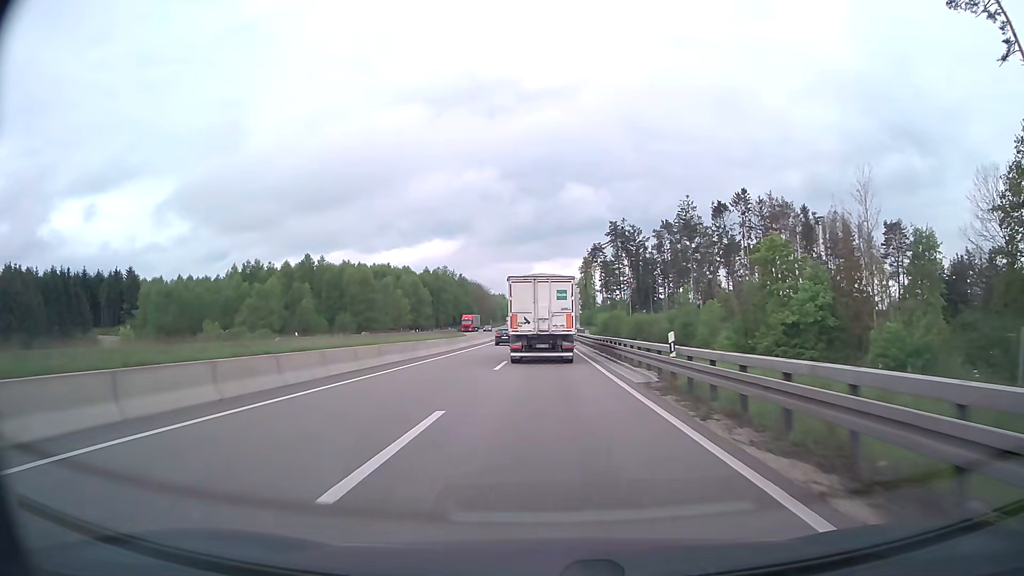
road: trunk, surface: asphalt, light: Day
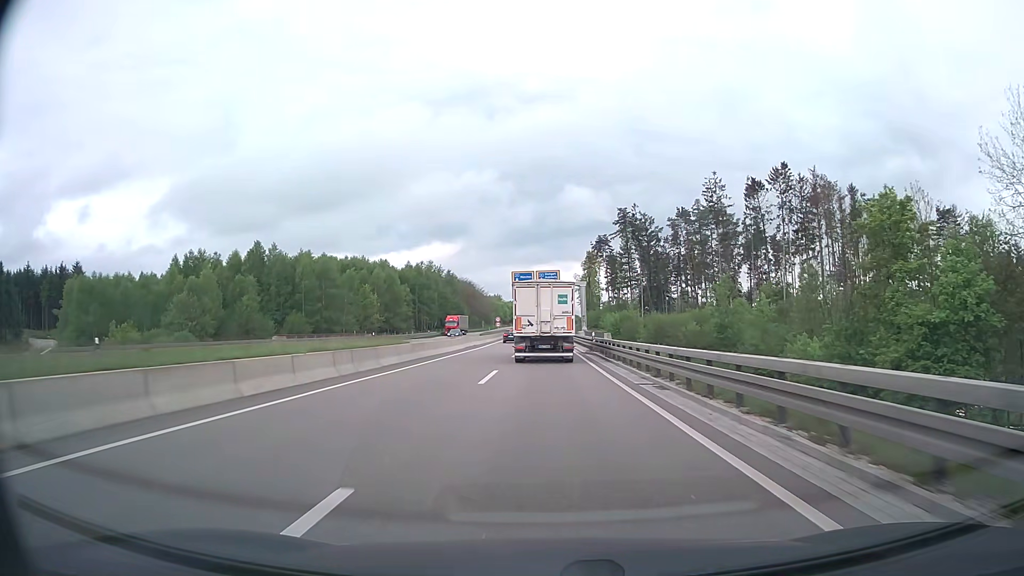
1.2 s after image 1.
(+0.1, +23.6) m; 0°
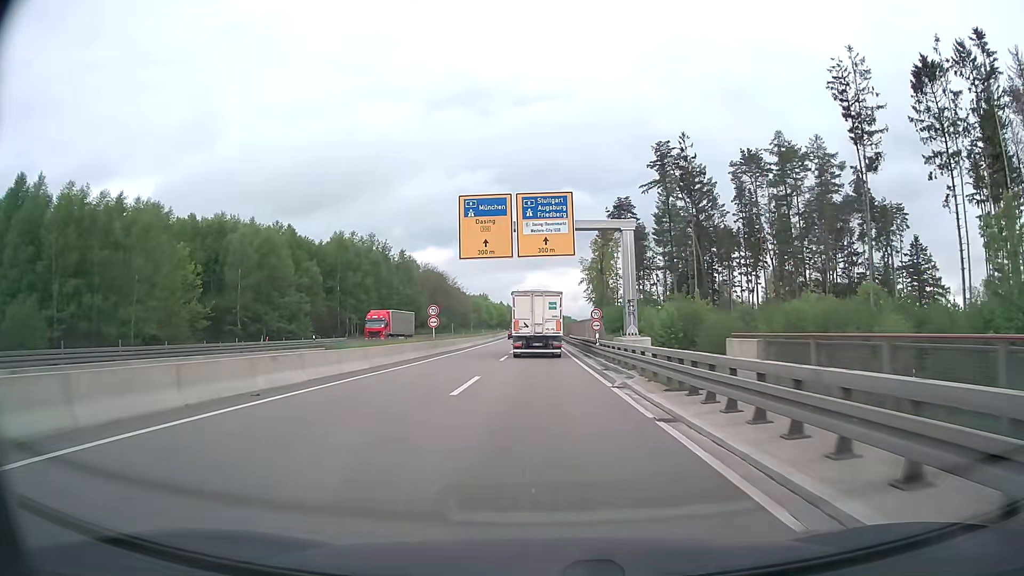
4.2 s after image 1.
(+0.2, +57.4) m; 0°
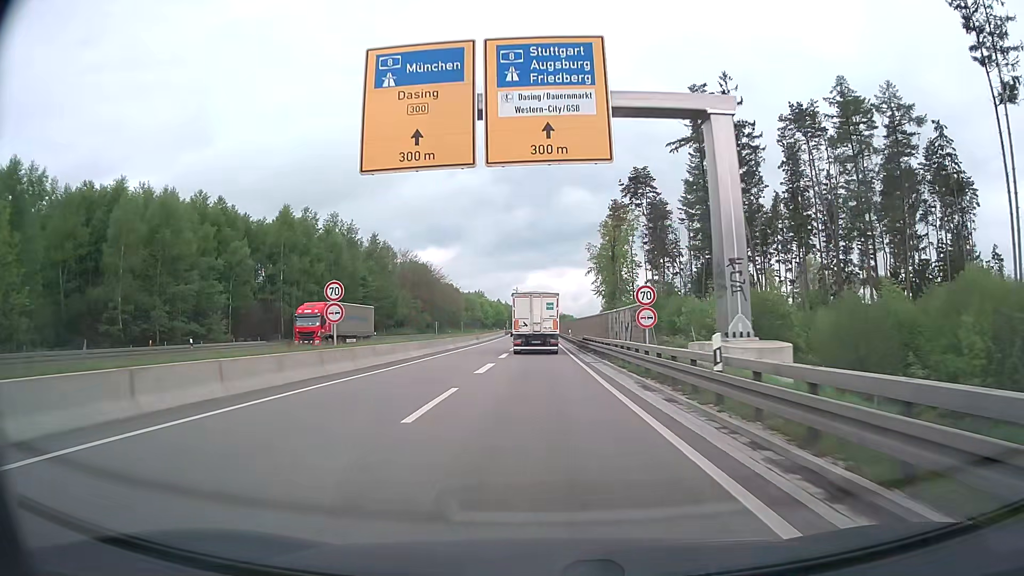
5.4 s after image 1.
(0.0, +22.7) m; 0°
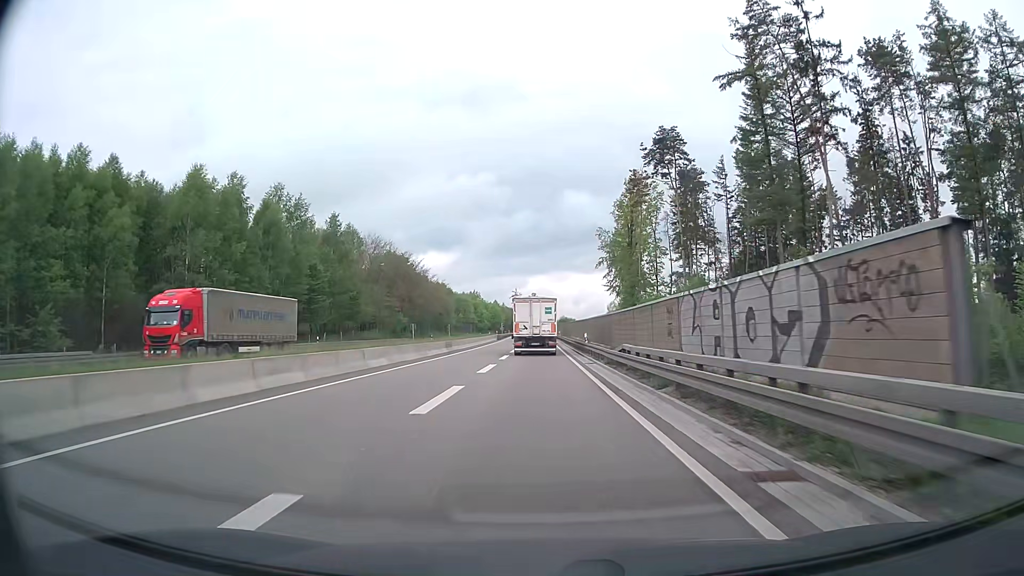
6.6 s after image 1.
(0.0, +22.7) m; 0°
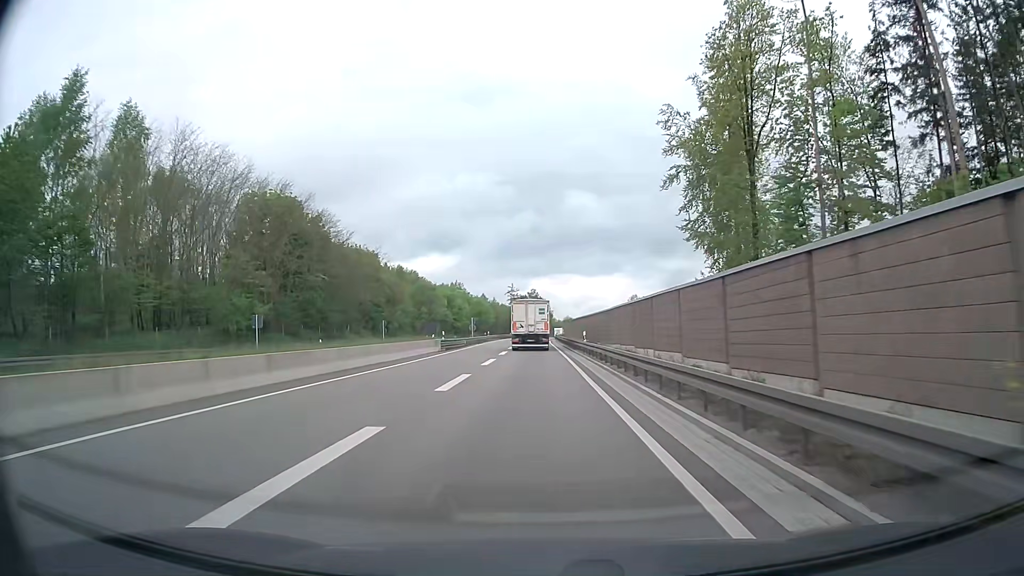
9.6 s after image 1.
(-0.2, +56.3) m; 0°
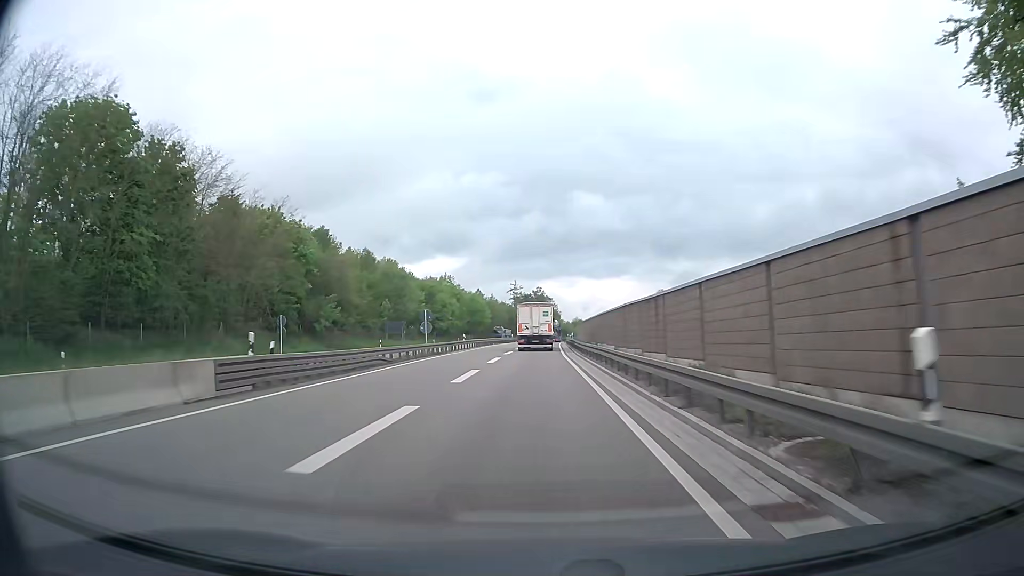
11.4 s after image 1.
(-0.1, +33.3) m; -1°
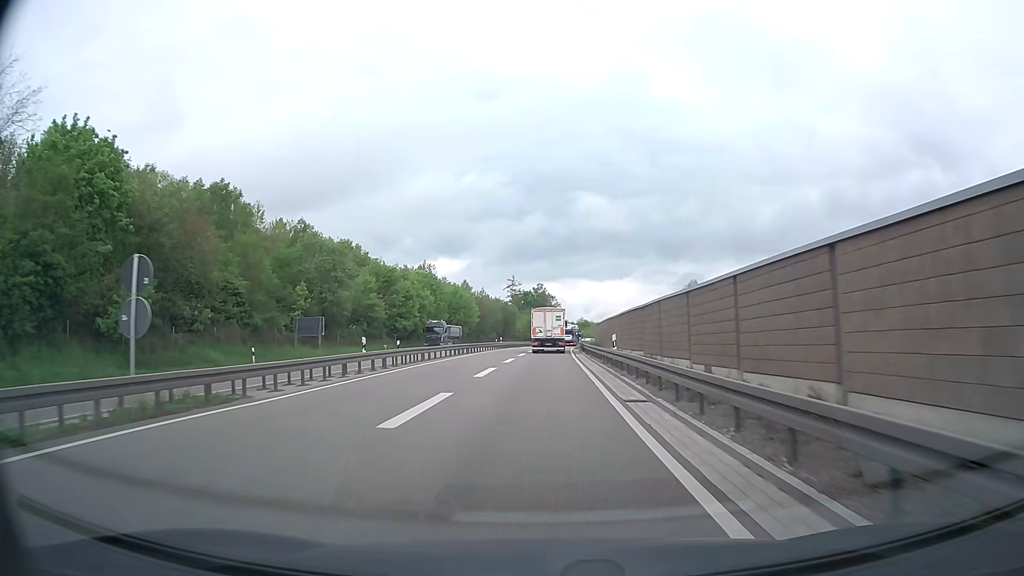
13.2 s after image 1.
(0.0, +32.8) m; 0°
(0, +10) (0, +20) (0, +30) (0, +40) (+1, +50) (+1, +60) (+1, +70) (+2, +80) (+2, +90) (+3, +100) m
